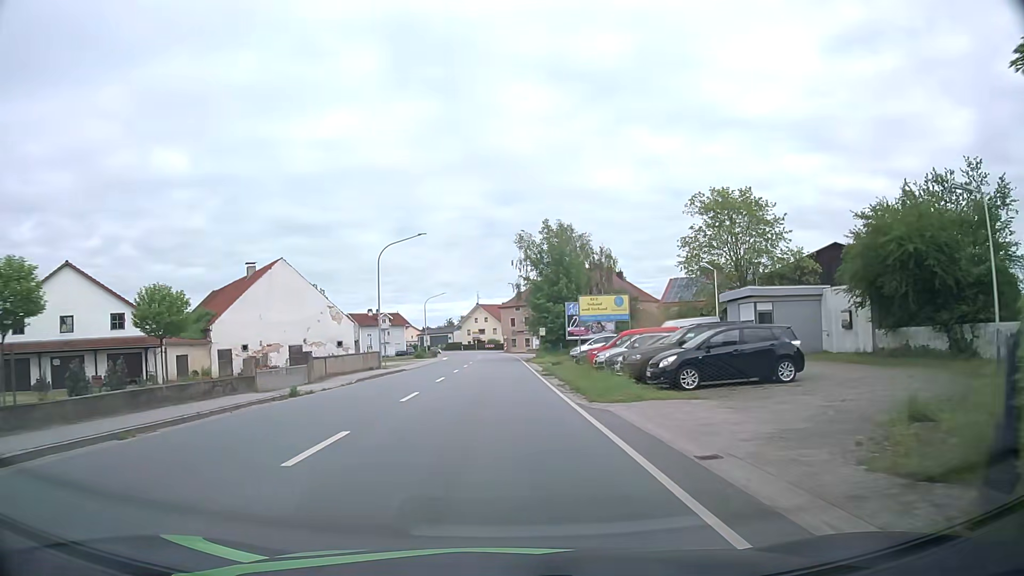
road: primary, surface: asphalt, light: Day
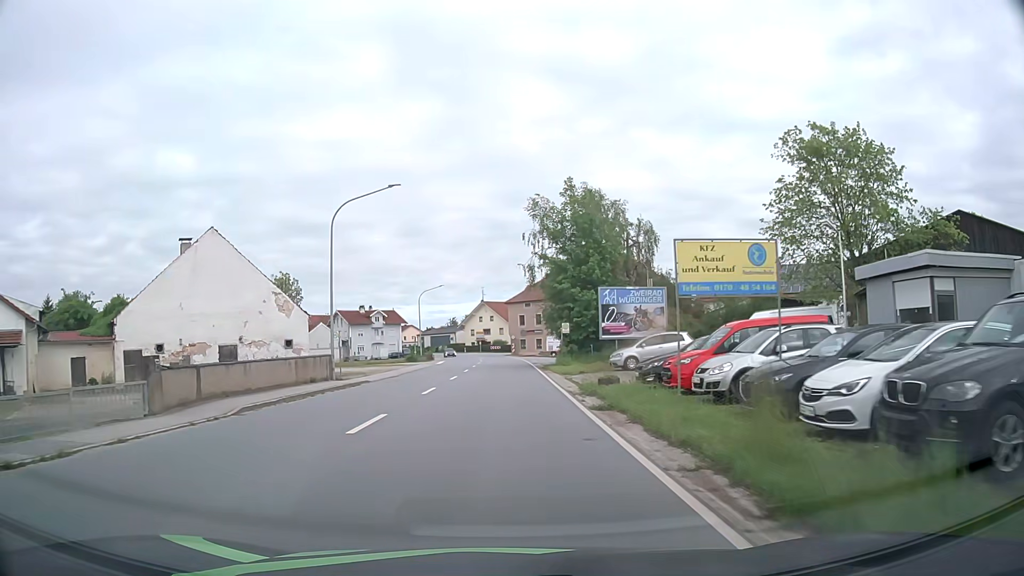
(-0.1, +15.2) m; -1°
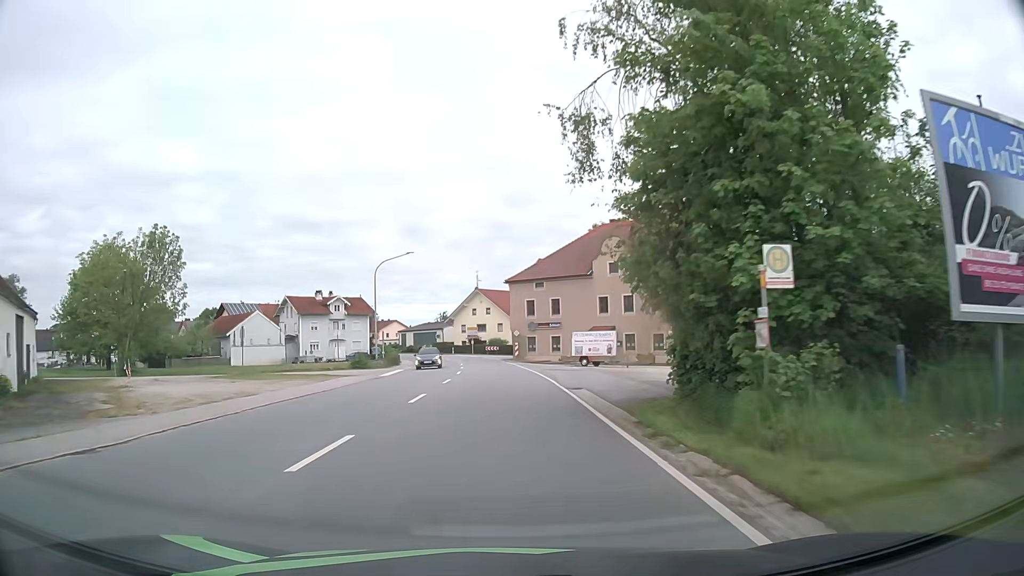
(-0.1, +30.4) m; 0°
(0, +10) (0, +20) (-1, +30) (-1, +40) (-2, +50) (-3, +60) (-4, +70) (-5, +80) (-7, +90) (-10, +99) m
